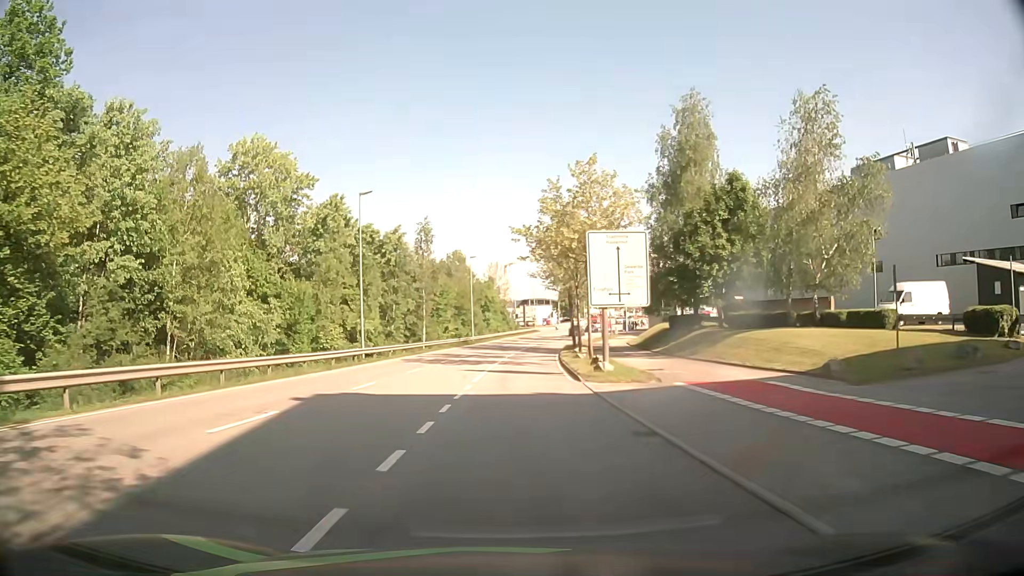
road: secondary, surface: asphalt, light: Day
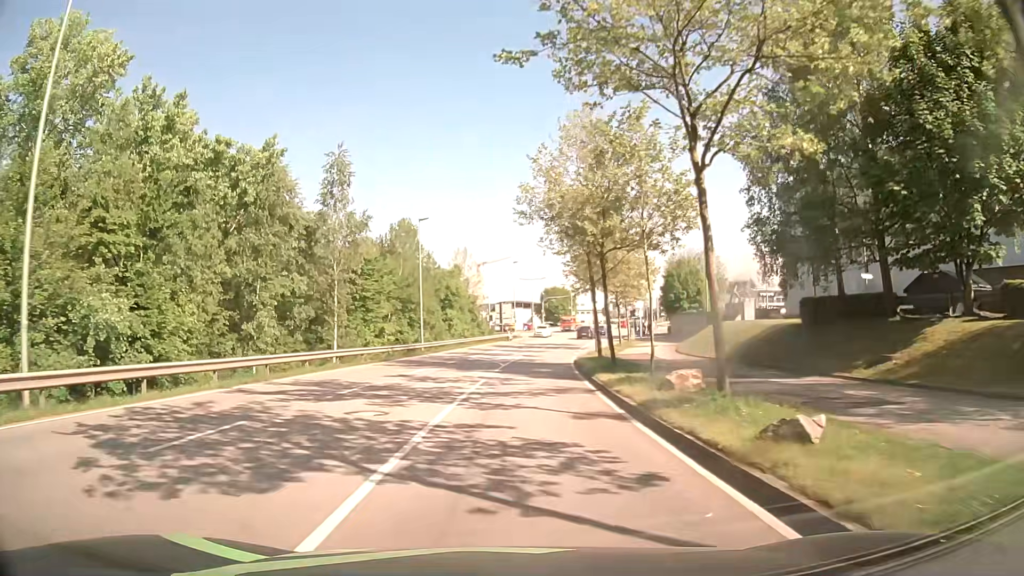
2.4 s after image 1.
(+0.3, +28.8) m; +1°
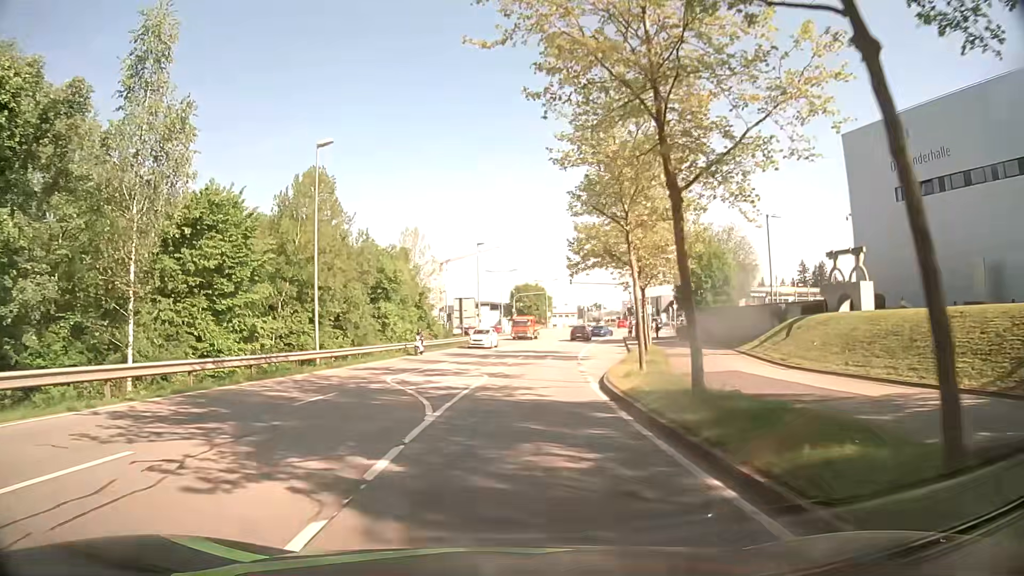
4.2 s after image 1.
(+0.7, +21.2) m; +4°
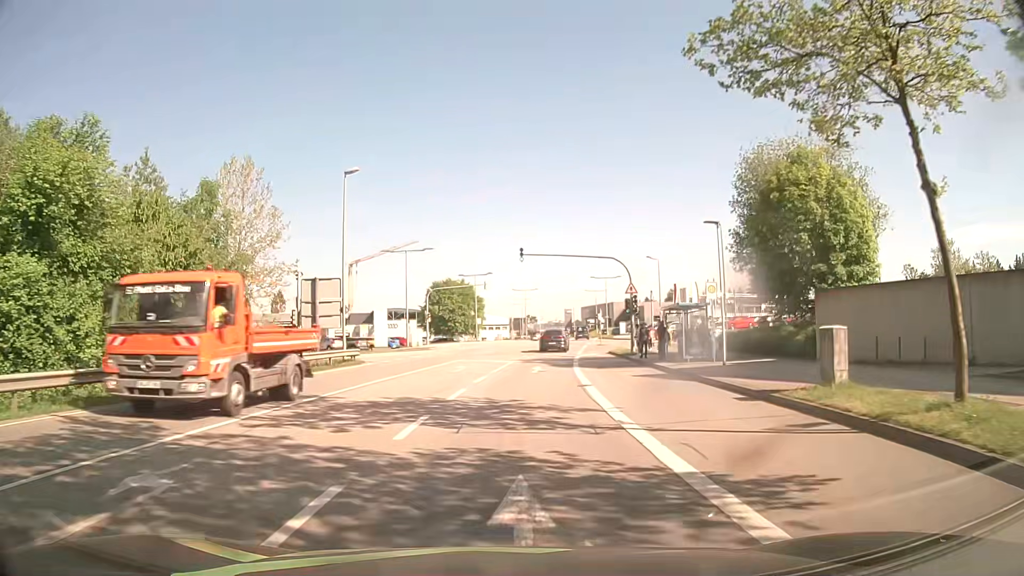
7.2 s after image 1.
(+1.3, +34.1) m; +5°
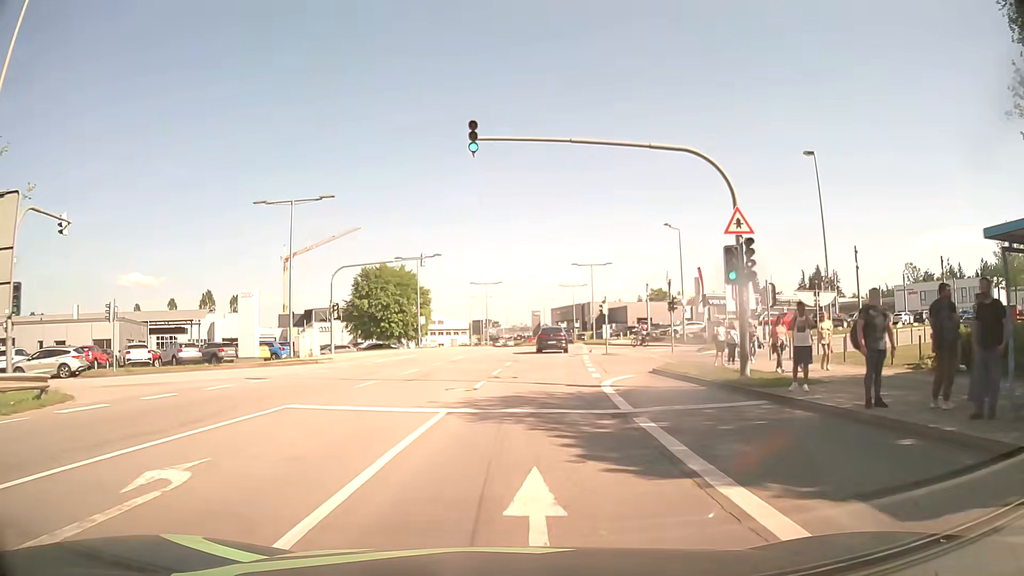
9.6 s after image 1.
(+0.7, +24.5) m; +3°
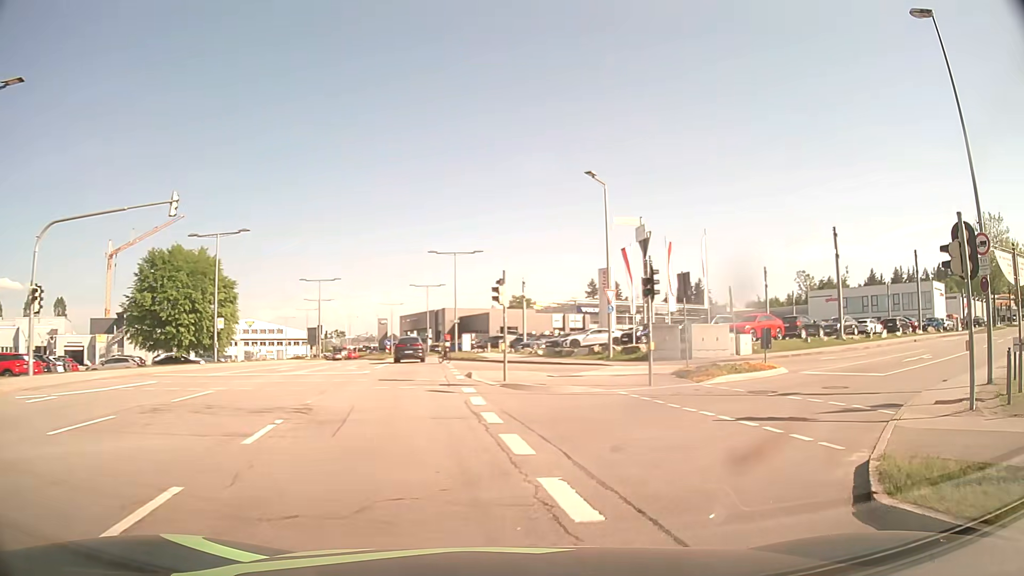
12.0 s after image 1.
(+1.1, +19.5) m; +13°
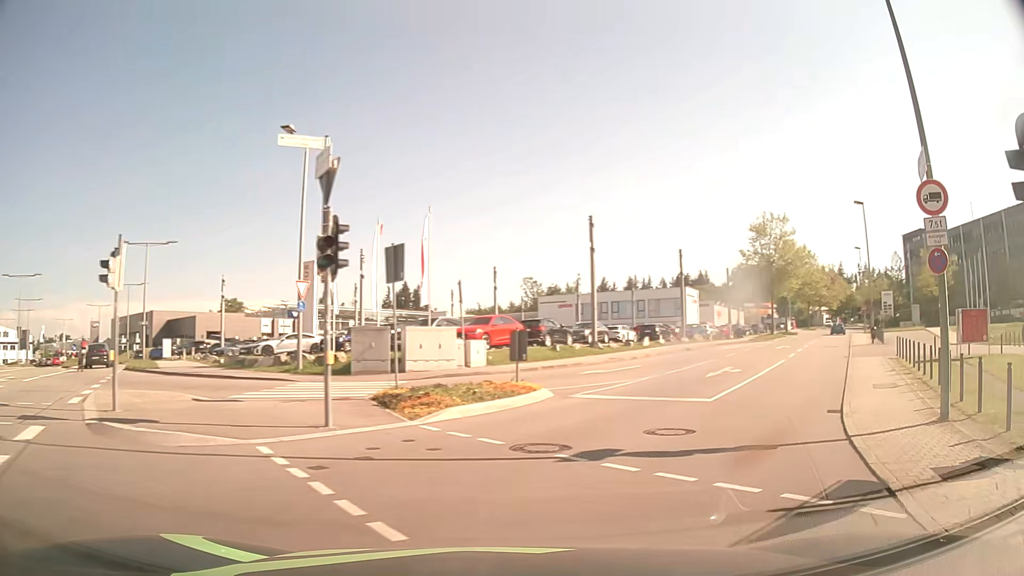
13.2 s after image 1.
(+1.5, +7.8) m; +24°
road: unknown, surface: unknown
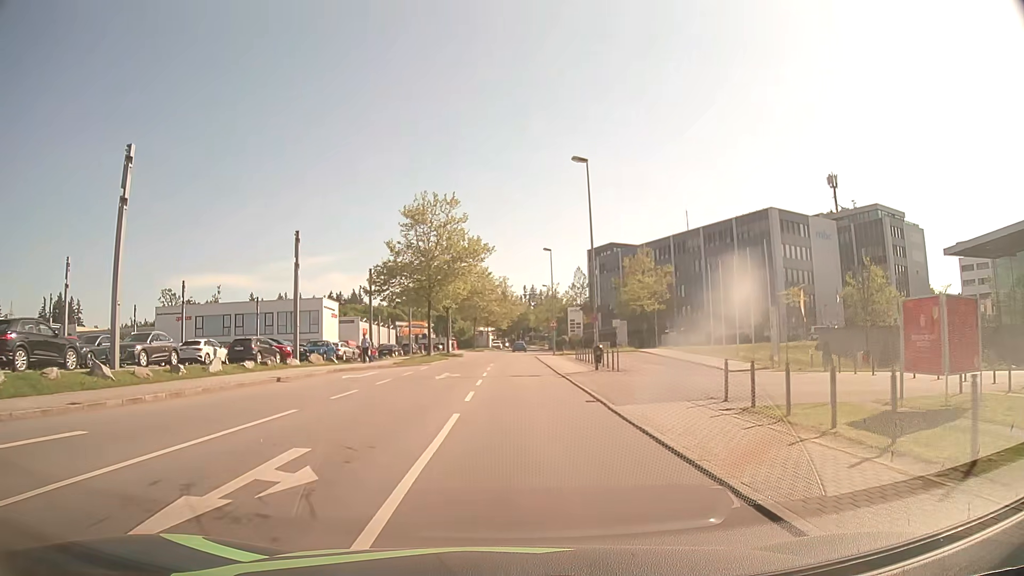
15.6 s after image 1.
(+6.0, +17.1) m; +29°
(0, +10) (0, +20) (0, +30) (0, +40) (0, +50) (0, +60) (0, +70) (+1, +80) (+1, +90) (+2, +100) m
